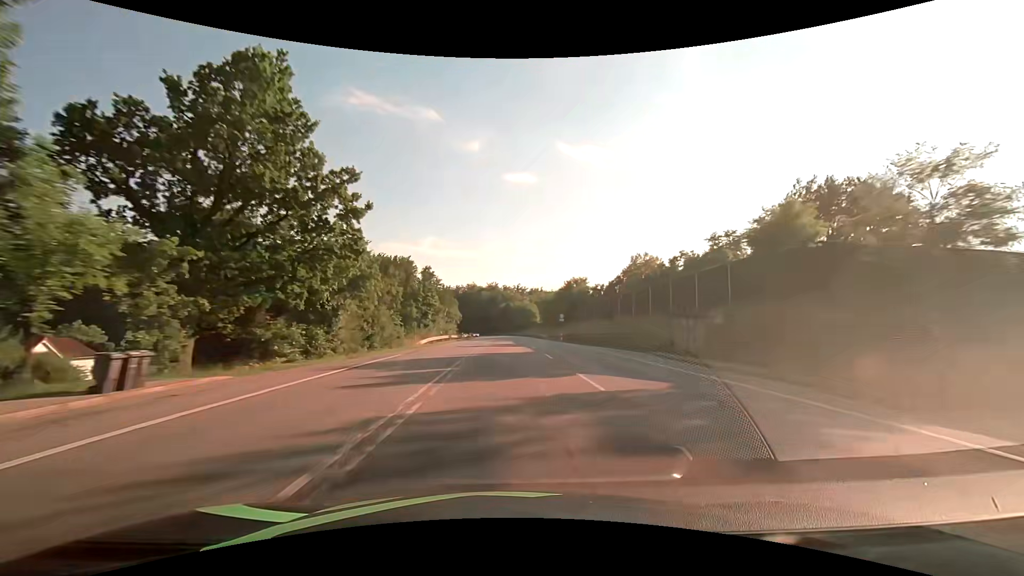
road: secondary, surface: asphalt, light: Day
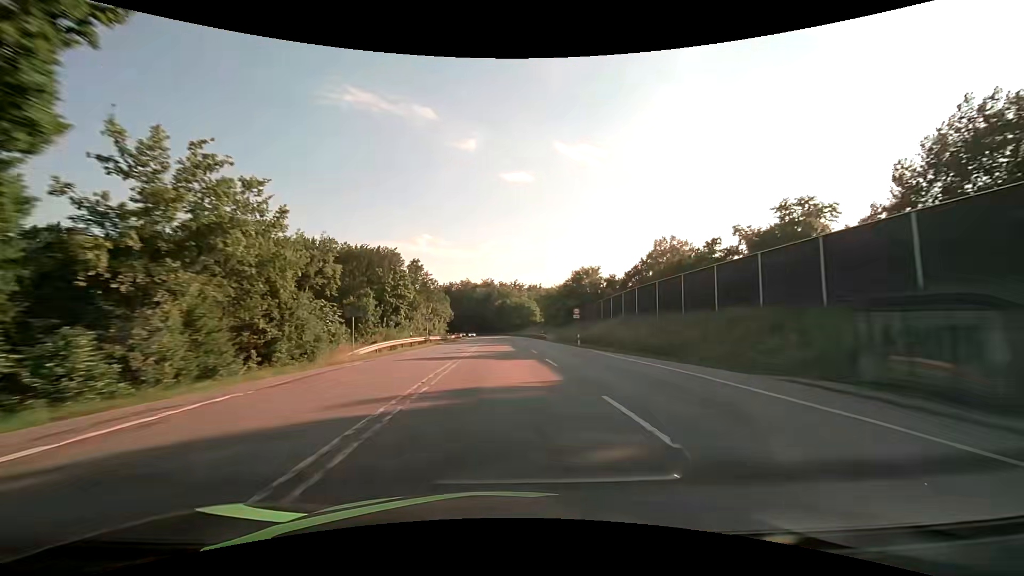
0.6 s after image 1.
(0.0, +16.5) m; 0°
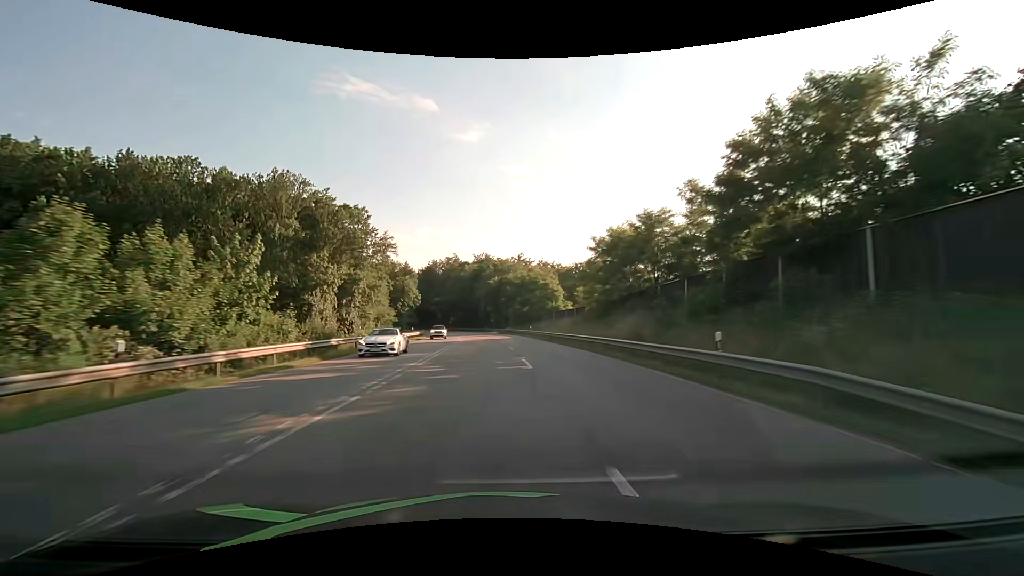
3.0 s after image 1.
(-0.1, +62.5) m; 0°
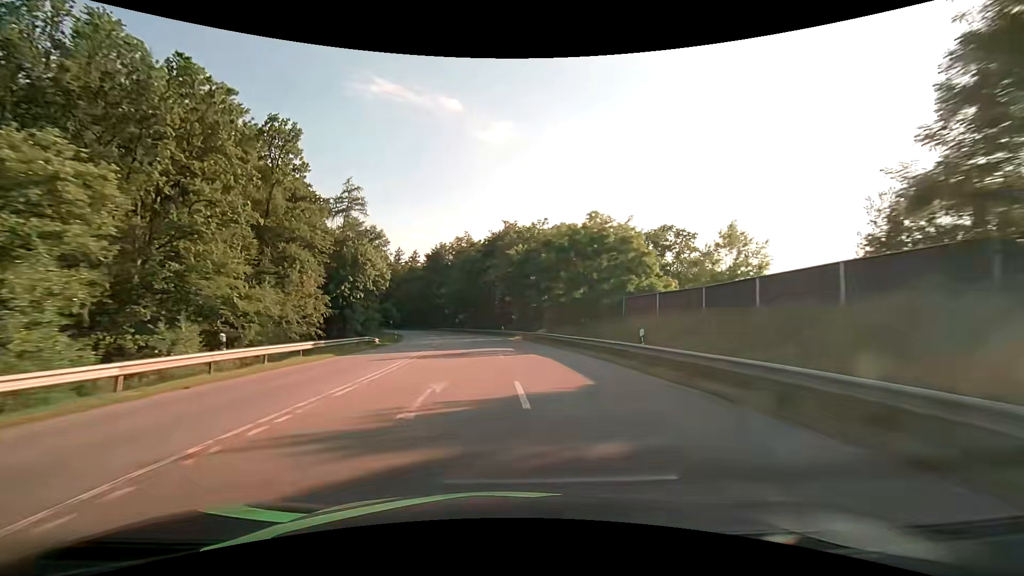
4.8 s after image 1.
(-0.7, +43.3) m; -3°
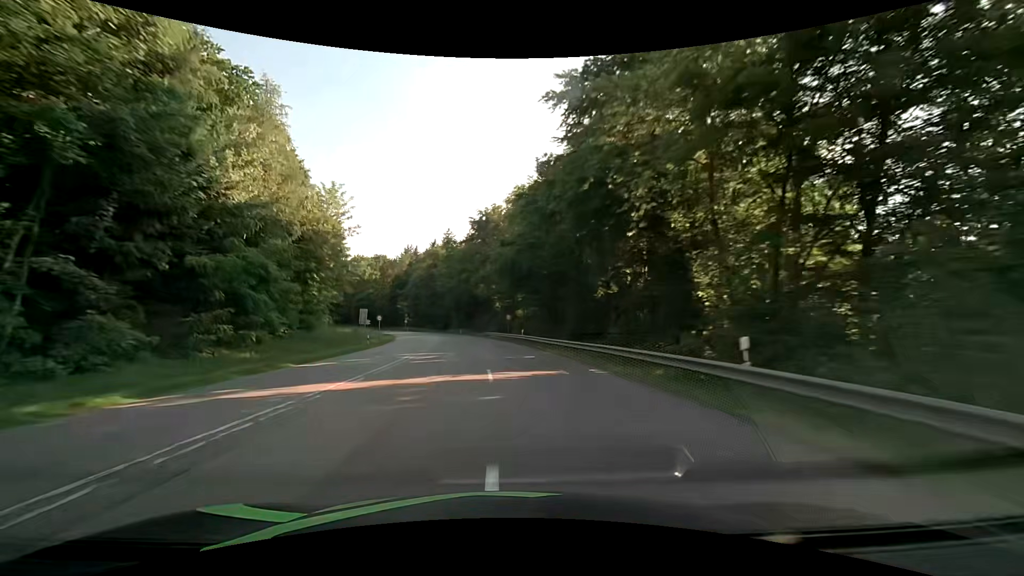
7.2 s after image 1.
(-3.5, +55.4) m; -8°
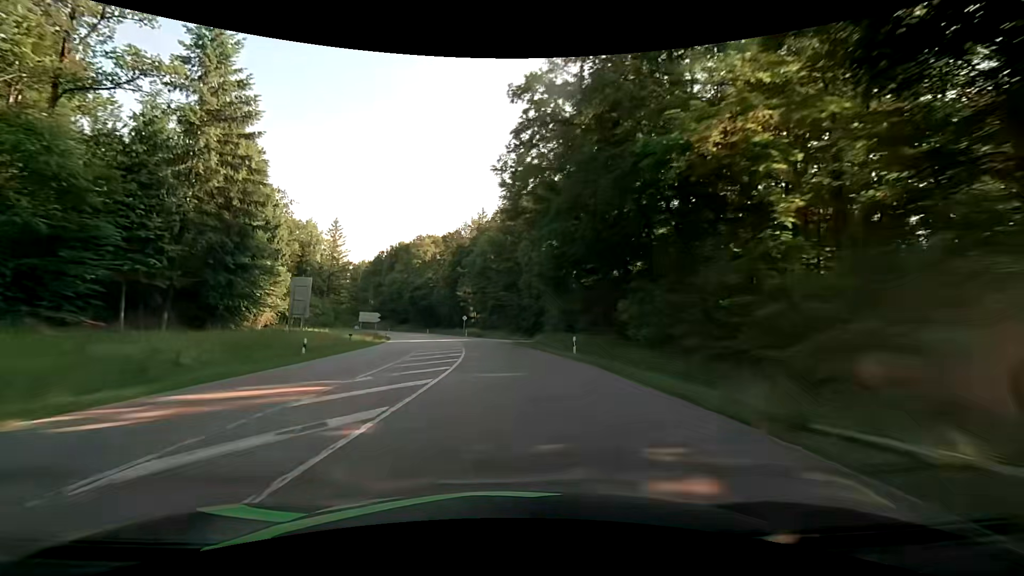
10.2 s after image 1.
(-7.3, +70.9) m; -11°
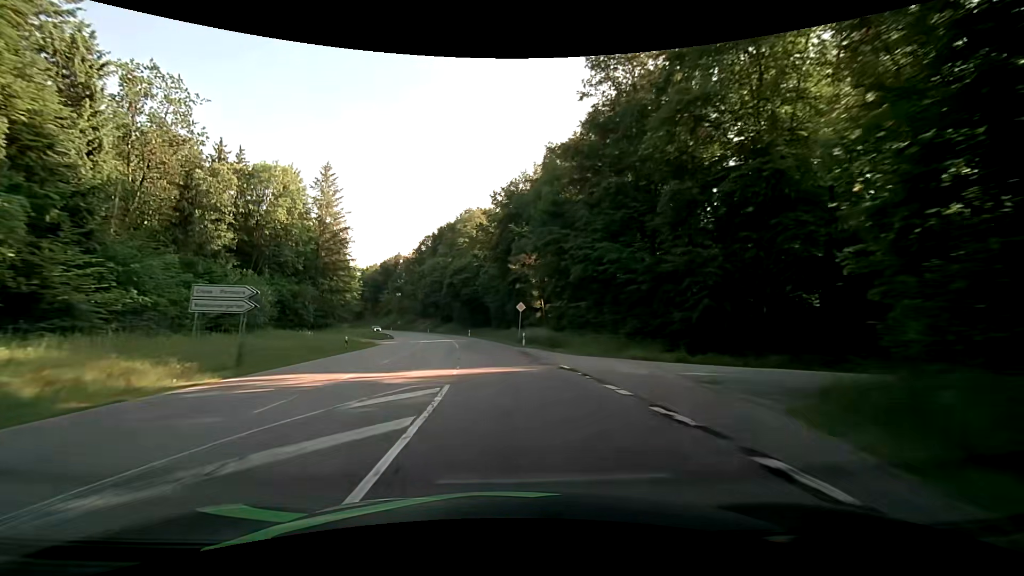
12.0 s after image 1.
(-2.7, +43.8) m; -7°
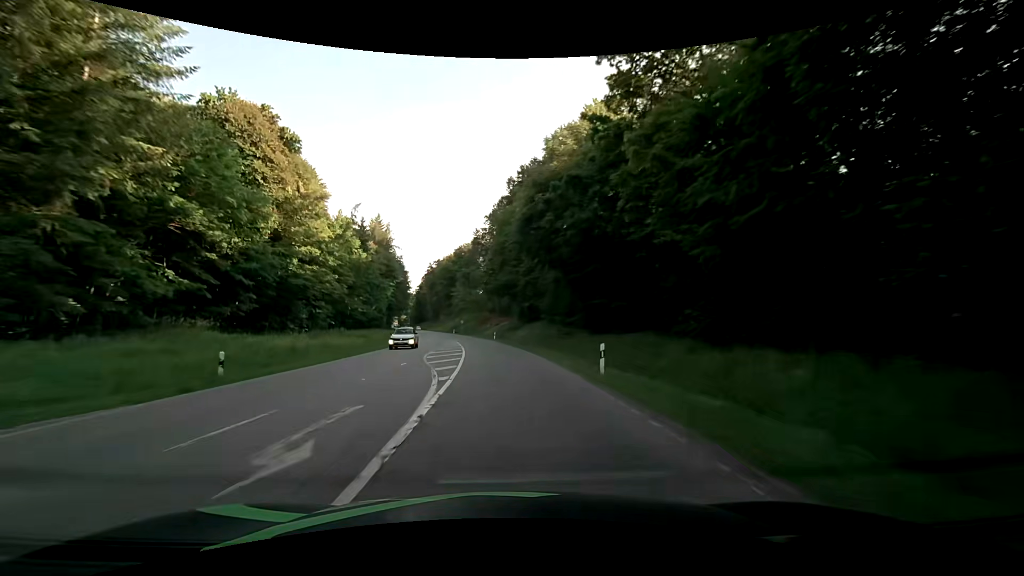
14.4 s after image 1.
(-5.9, +59.4) m; -11°
(0, +10) (-1, +20) (-1, +30) (-2, +40) (-3, +50) (-5, +60) (-6, +70) (-8, +79) (-10, +89) (-12, +99) m
